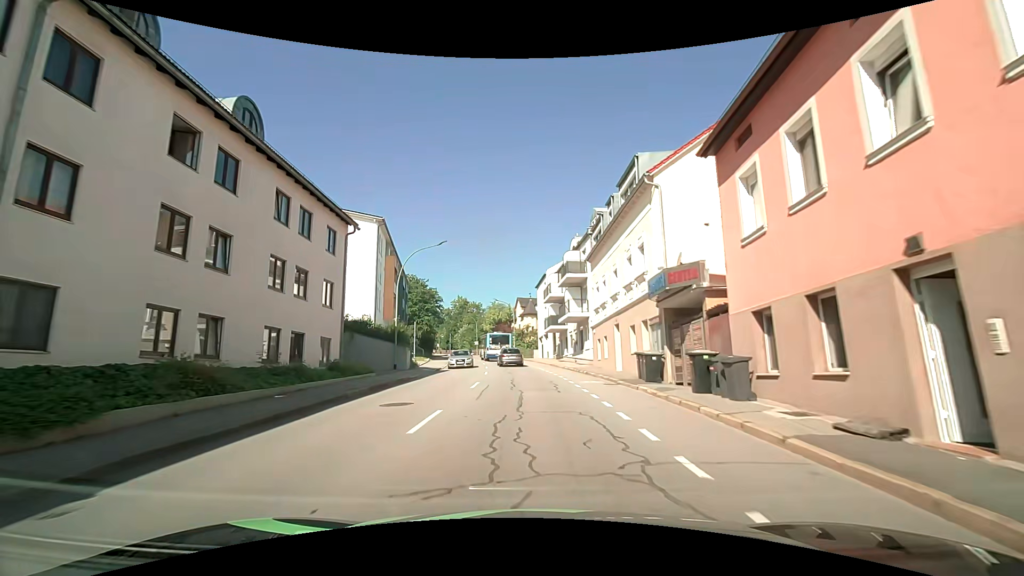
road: tertiary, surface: asphalt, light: Day
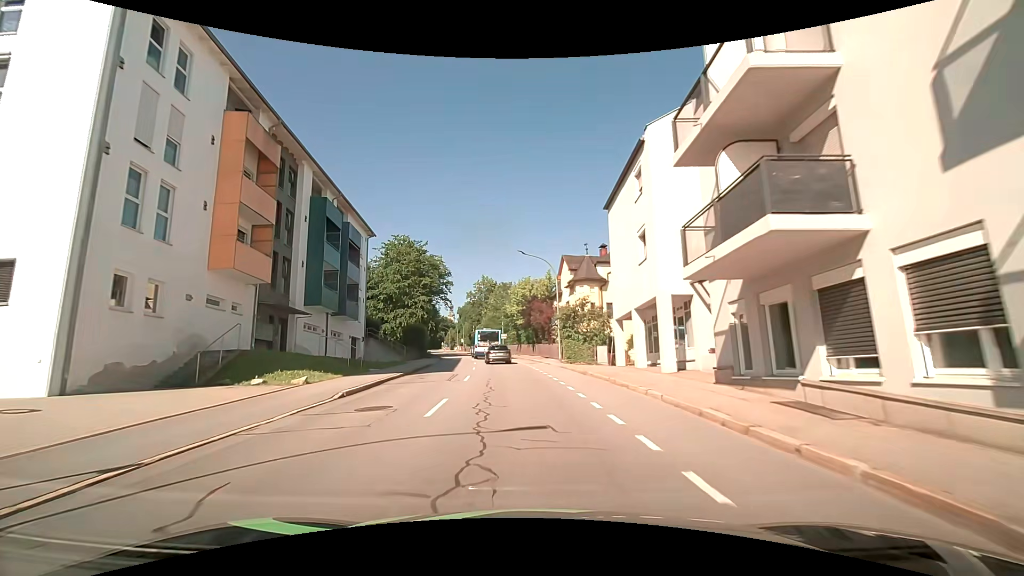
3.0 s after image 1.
(-1.2, +34.9) m; -4°
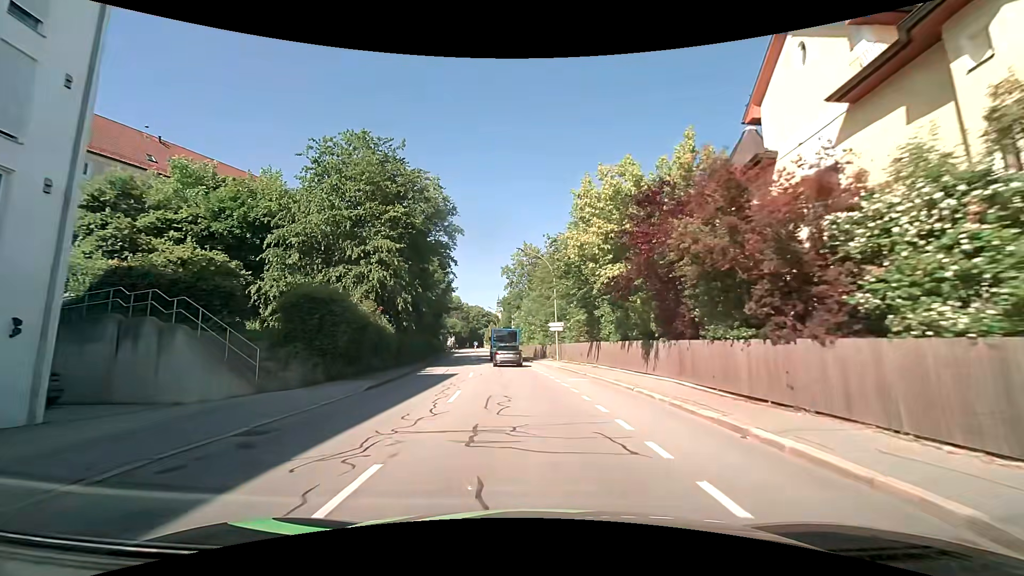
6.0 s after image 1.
(-2.3, +34.1) m; -7°
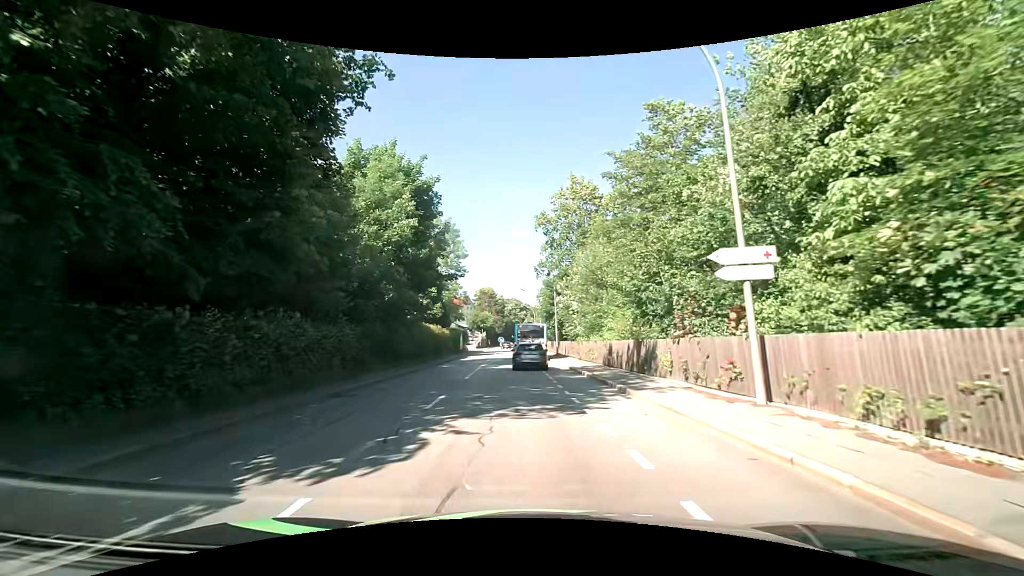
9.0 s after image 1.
(-1.1, +28.2) m; -4°
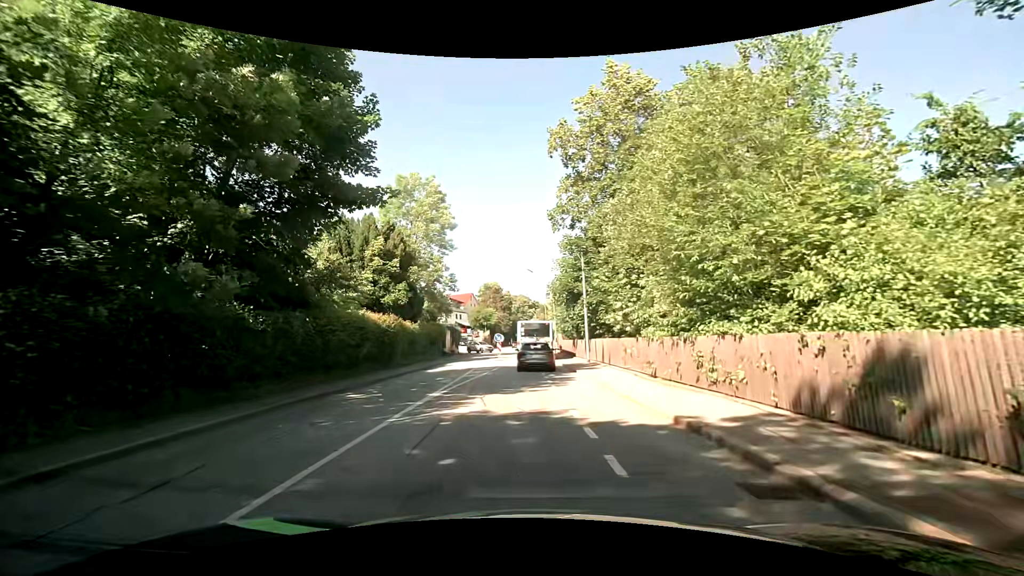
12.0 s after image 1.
(-0.4, +18.1) m; -1°
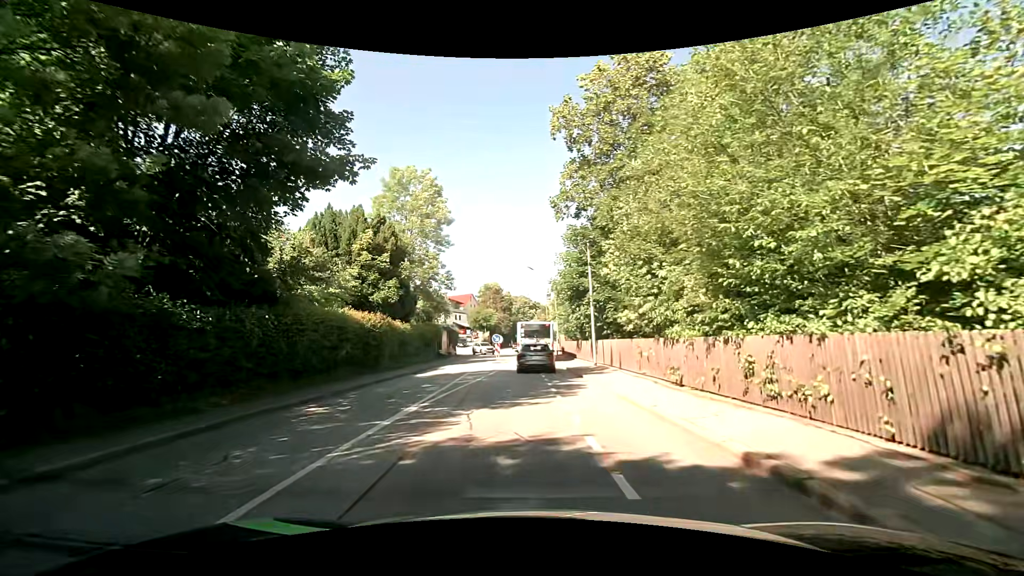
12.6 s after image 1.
(0.0, +2.6) m; 0°
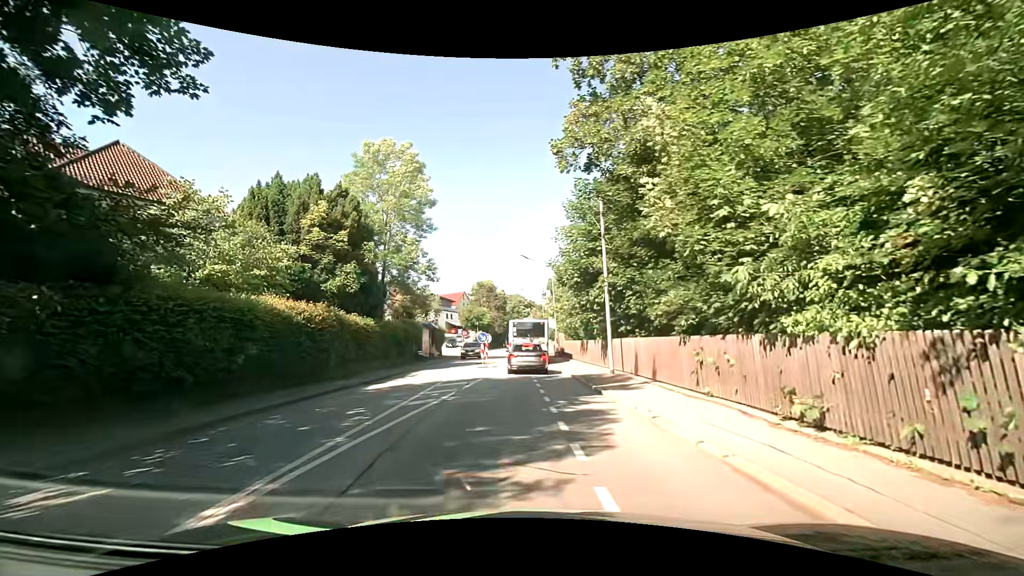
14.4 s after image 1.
(-0.1, +6.5) m; 0°
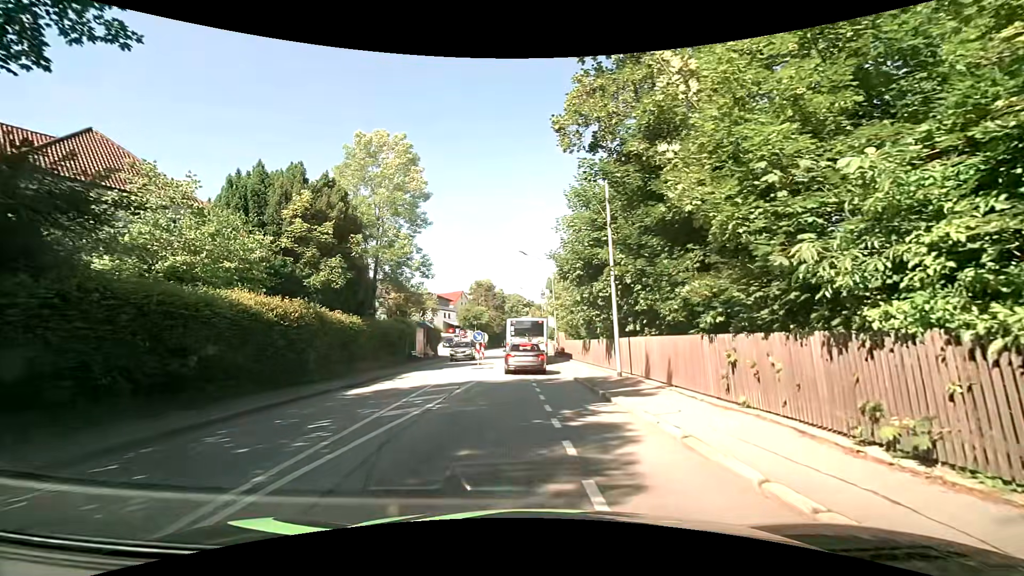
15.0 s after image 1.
(0.0, +1.8) m; 0°
